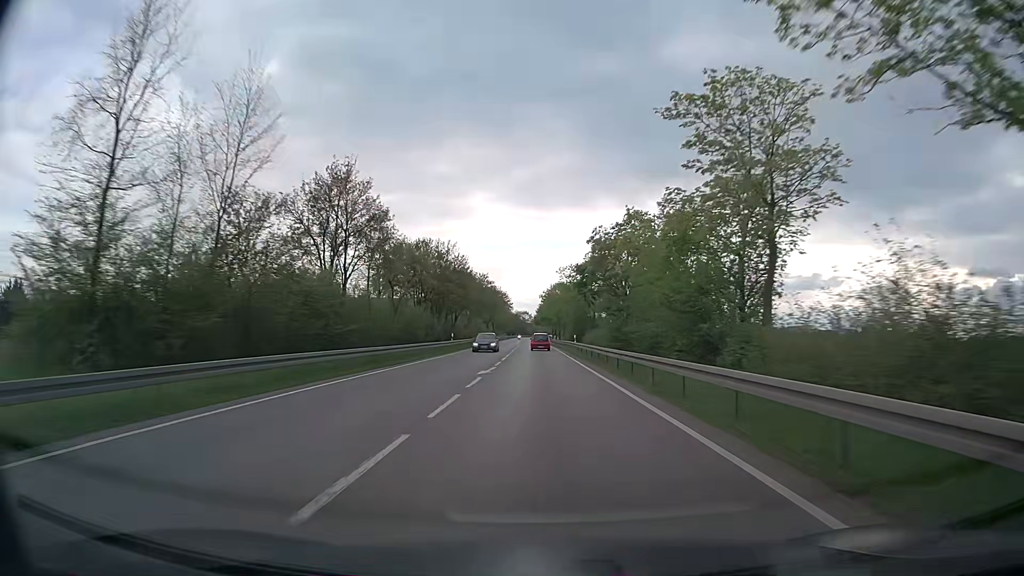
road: trunk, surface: asphalt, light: Day
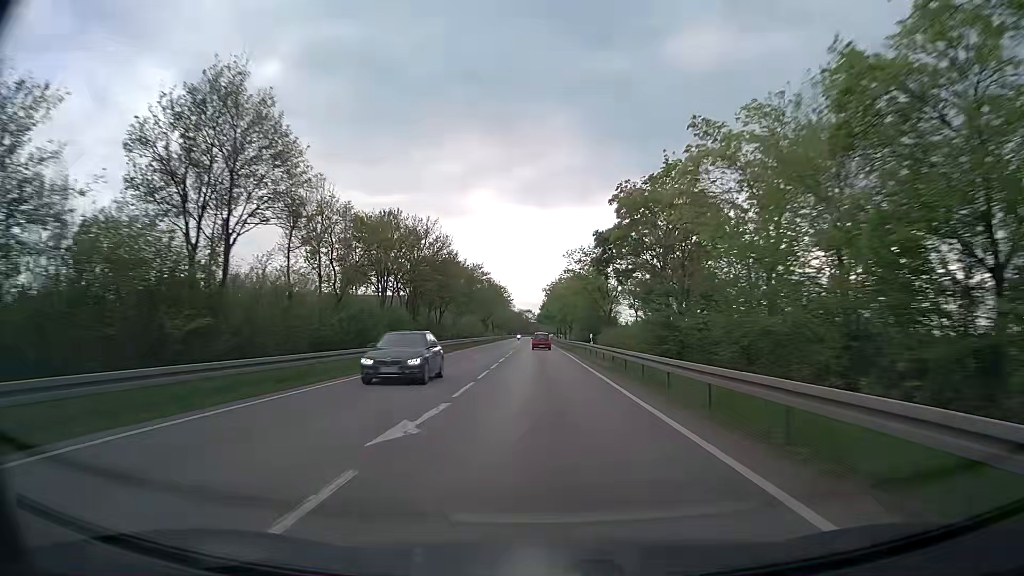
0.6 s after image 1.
(0.0, +14.4) m; 0°
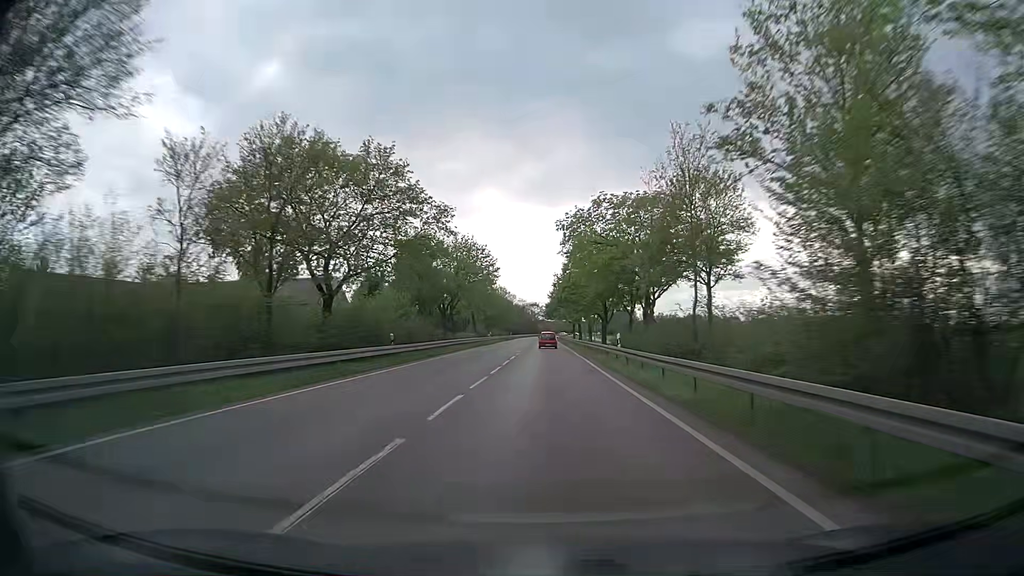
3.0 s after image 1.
(-0.5, +58.5) m; -1°
(0, +10) (0, +20) (0, +30) (0, +40) (0, +50) (0, +60) (0, +70) (0, +80) (0, +90) (0, +100) m
